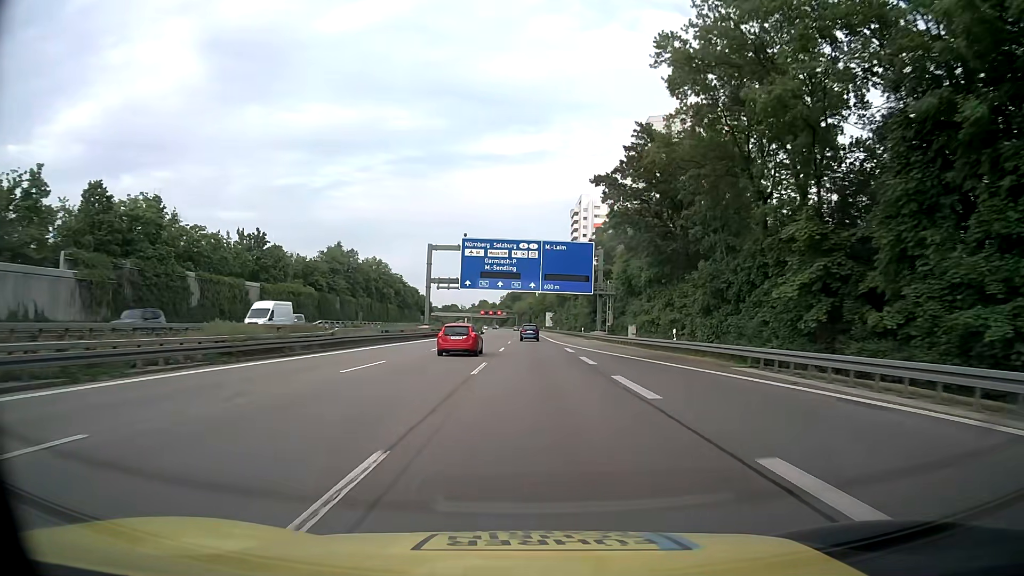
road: motorway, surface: asphalt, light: Day
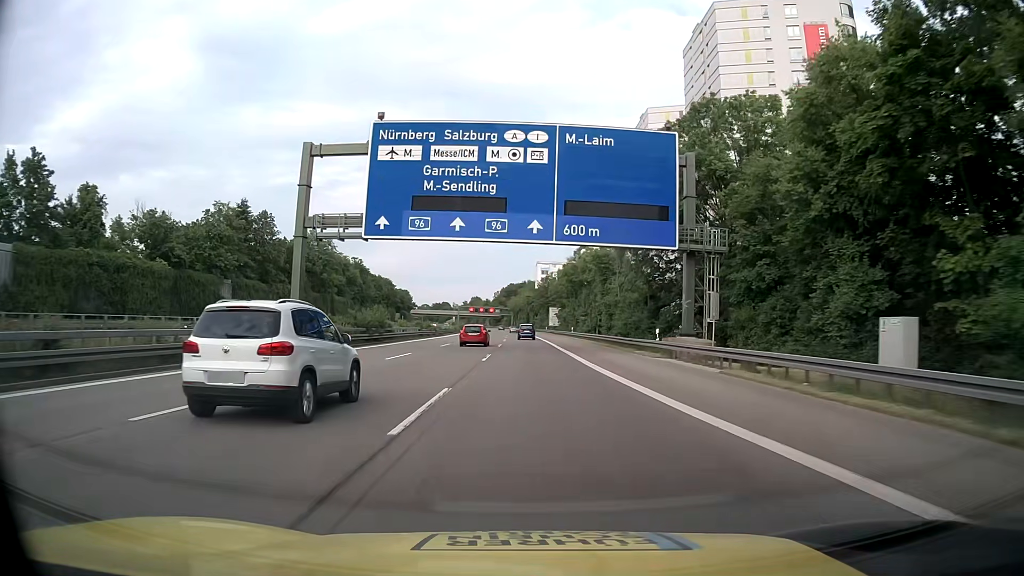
(+0.1, +46.7) m; 0°
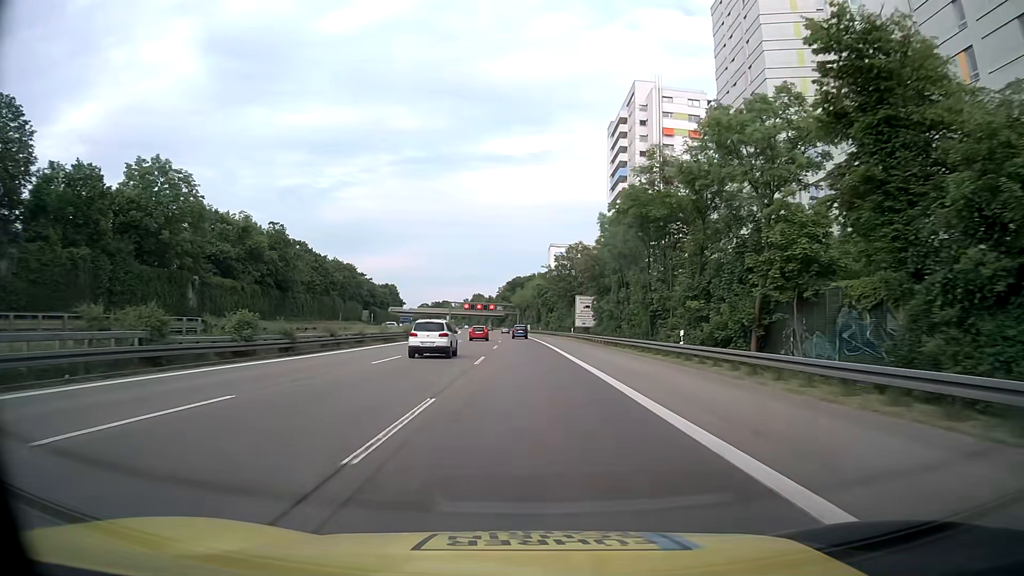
(-0.4, +55.9) m; -1°
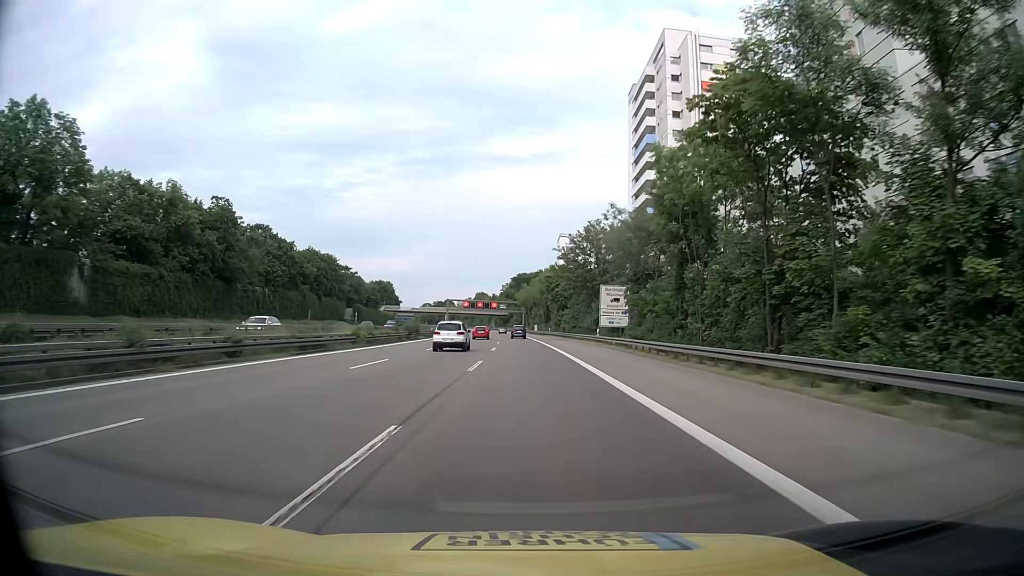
(0.0, +21.9) m; 0°
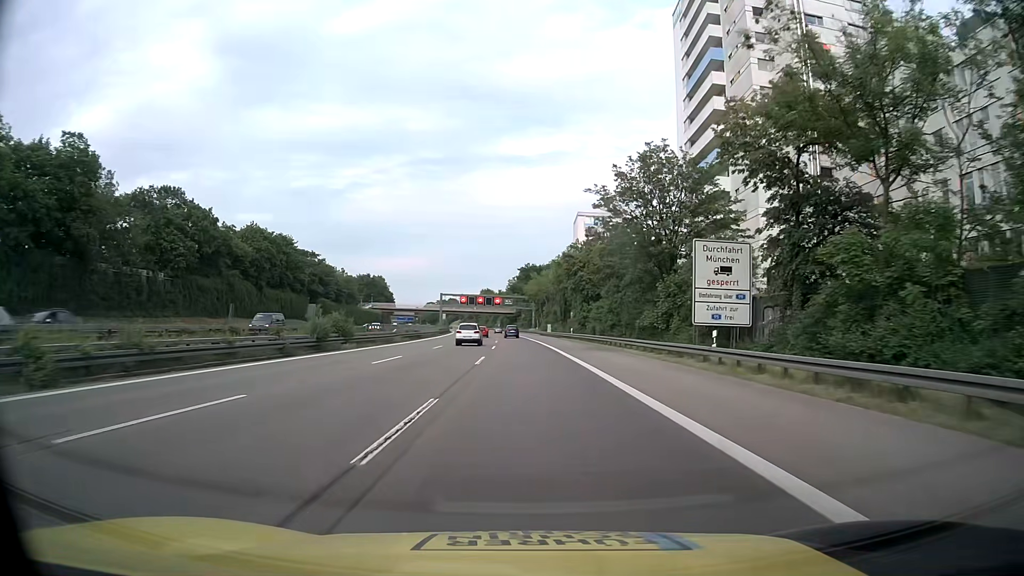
(-0.3, +32.4) m; -1°
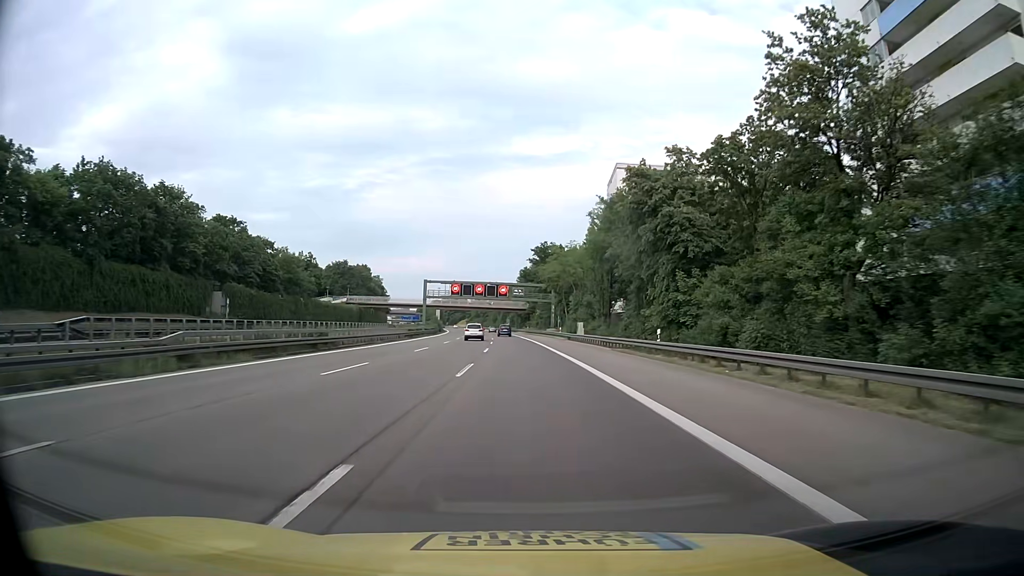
(-0.4, +42.6) m; -1°
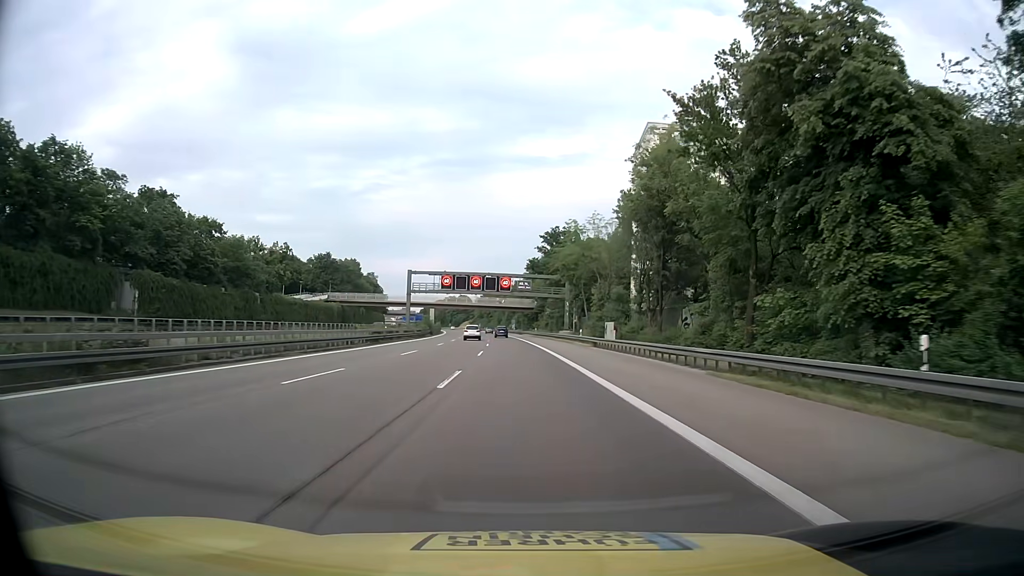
(-0.1, +21.1) m; 0°
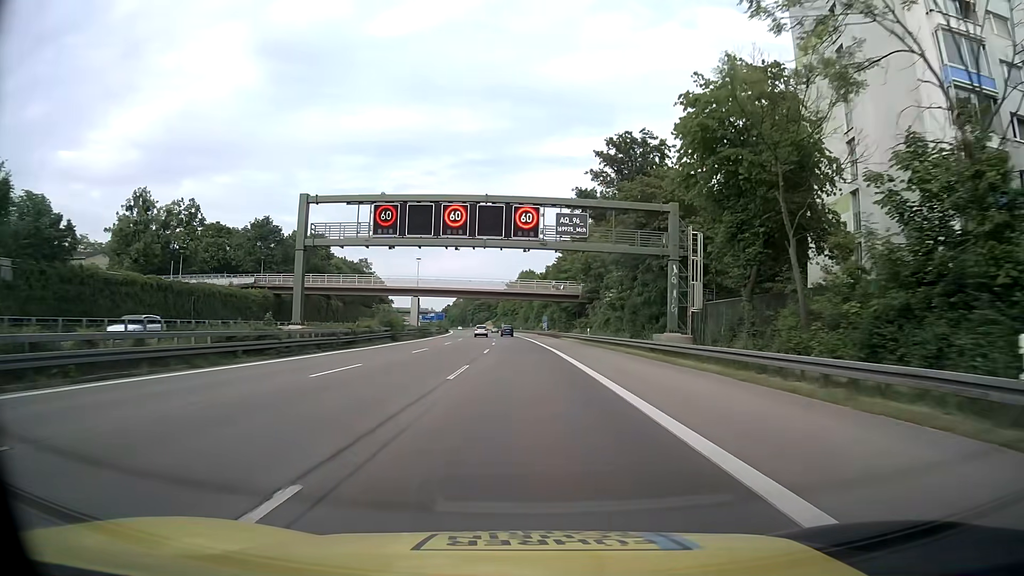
(-1.2, +52.1) m; -3°
(0, +10) (0, +20) (0, +30) (-1, +40) (-1, +50) (-1, +60) (-2, +70) (-2, +80) (-3, +90) (-3, +100) m
